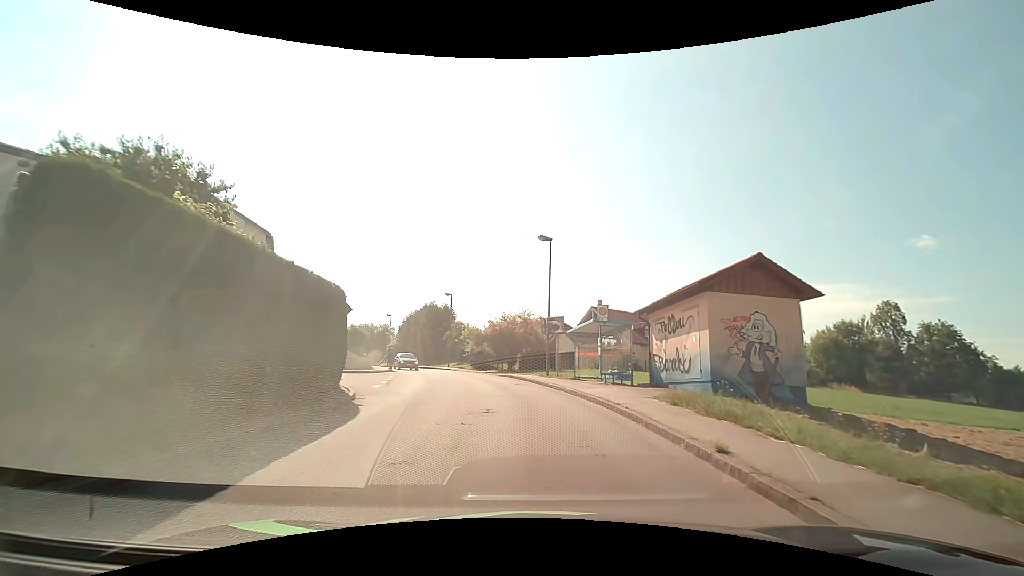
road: unclassified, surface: asphalt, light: Day
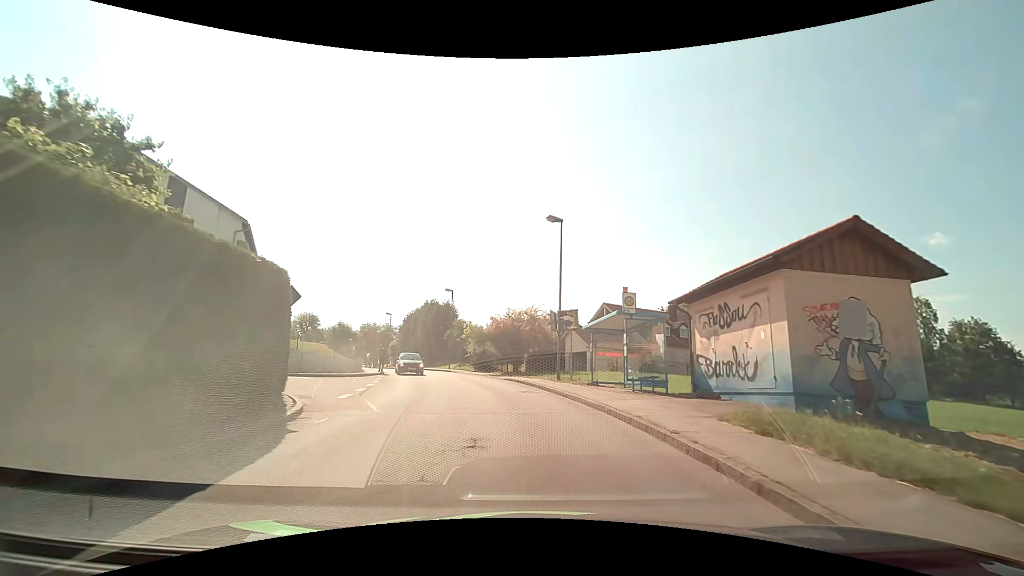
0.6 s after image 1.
(-0.1, +4.2) m; -1°
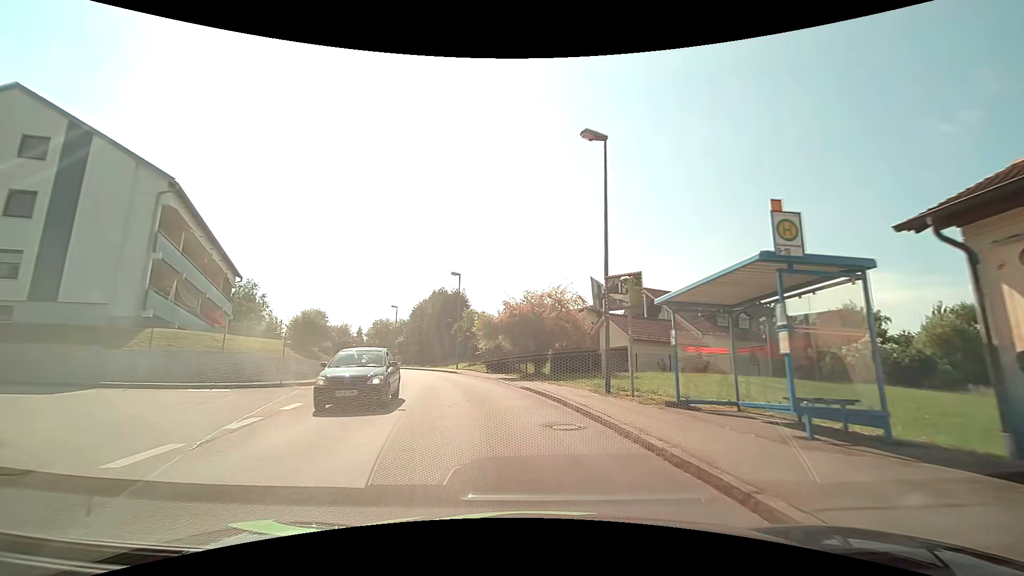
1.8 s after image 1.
(-0.2, +9.2) m; -4°
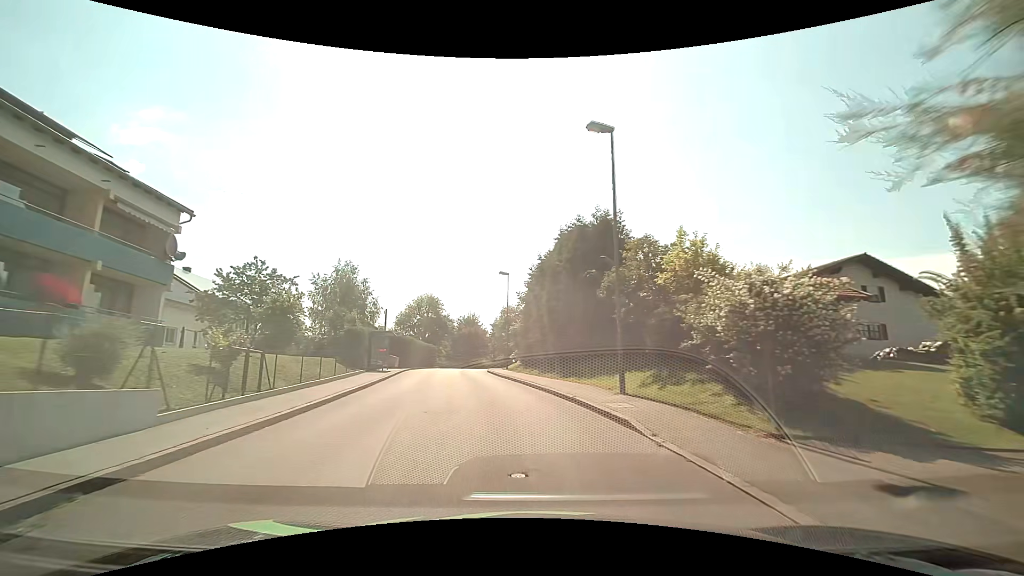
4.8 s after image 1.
(-3.8, +26.8) m; -16°
(-1, +10) (-2, +20) (-4, +30) (-5, +40) (-6, +50) (-7, +60) (-6, +70) (-3, +79) (+2, +88) (+8, +95) m
